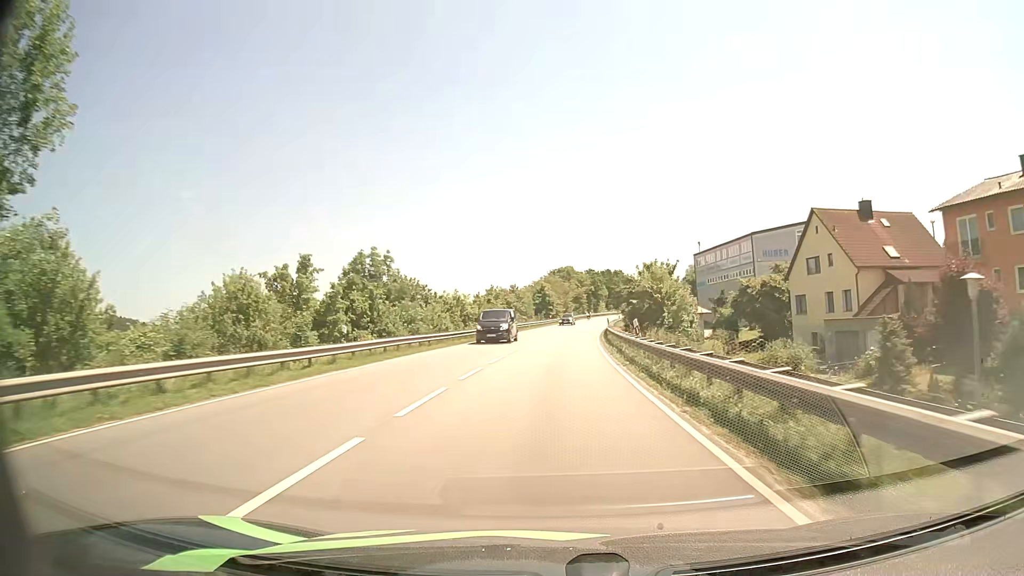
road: primary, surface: asphalt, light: Day
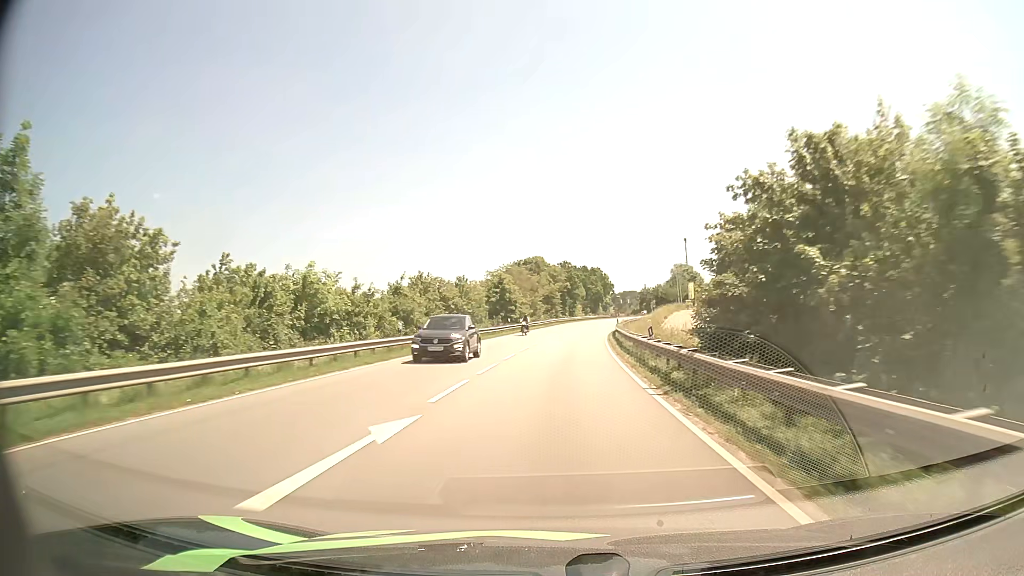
(+0.8, +34.1) m; +3°
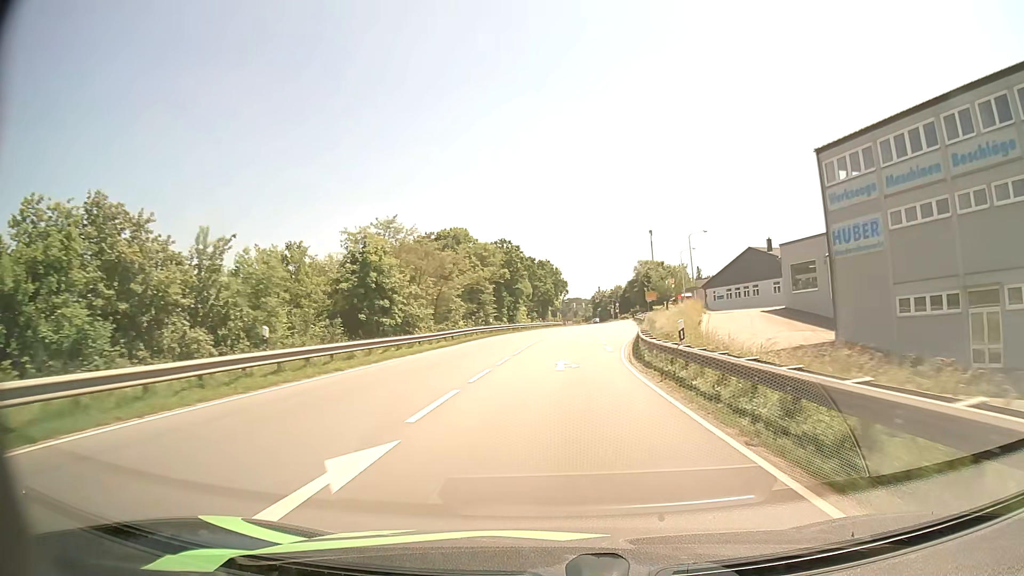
(+1.5, +43.9) m; +5°
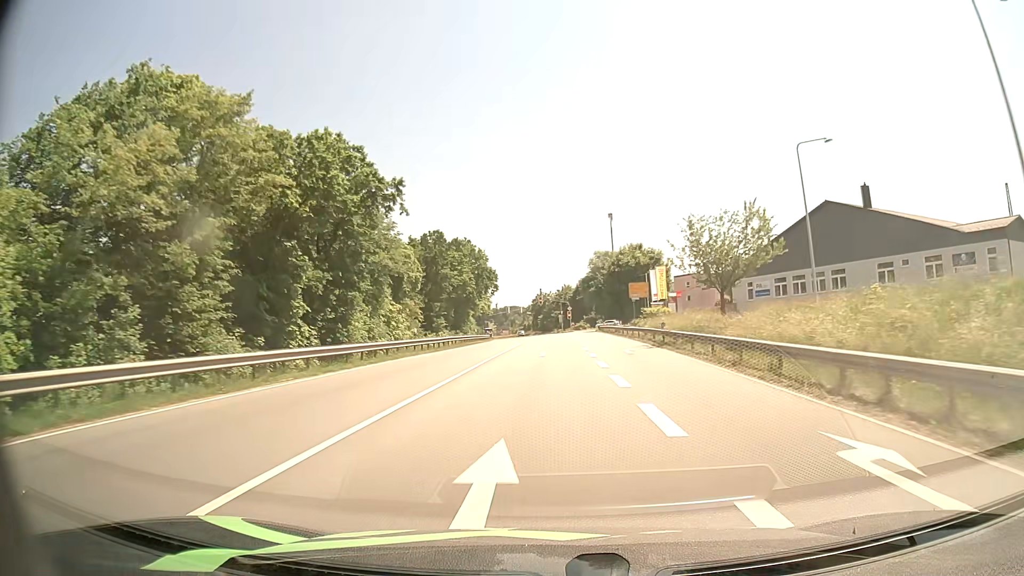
(+2.5, +51.1) m; +6°
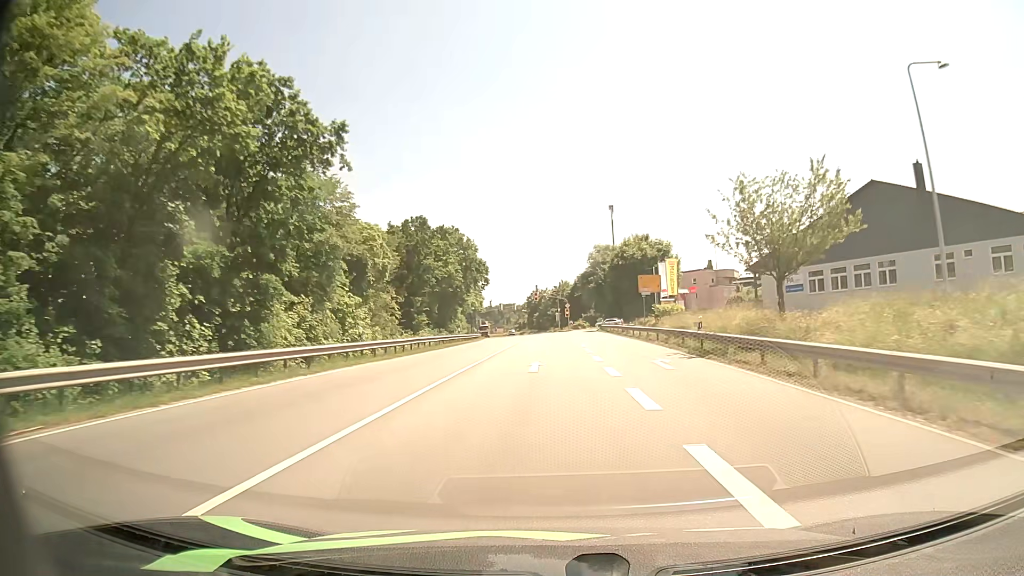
(0.0, +9.8) m; 0°
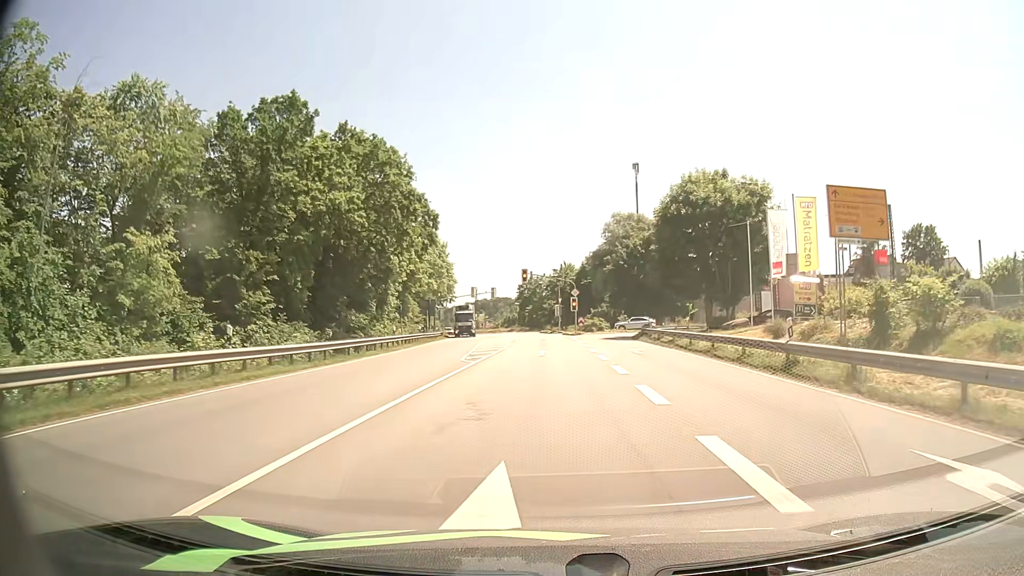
(+0.2, +41.0) m; 0°
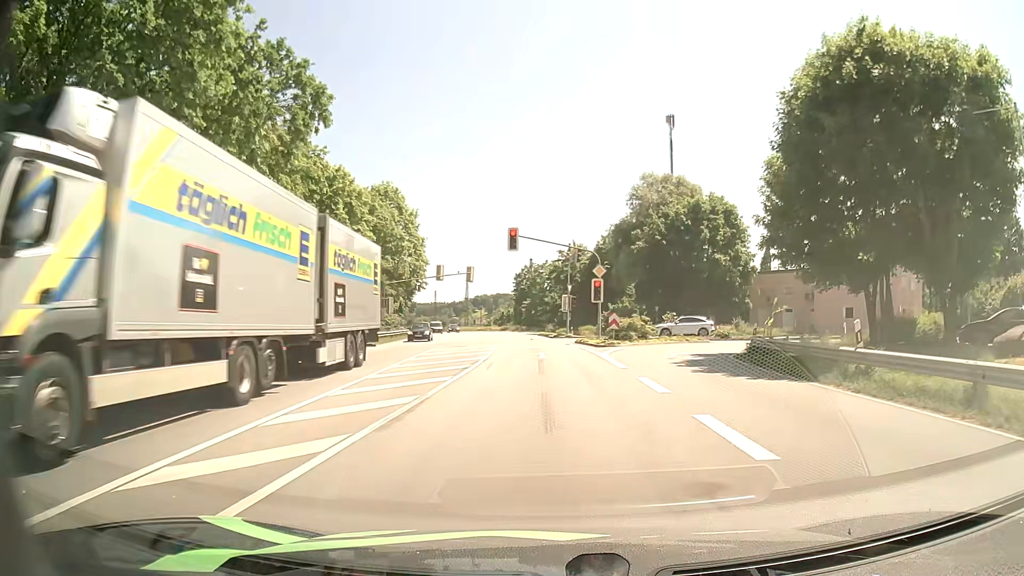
(-0.1, +27.6) m; 0°
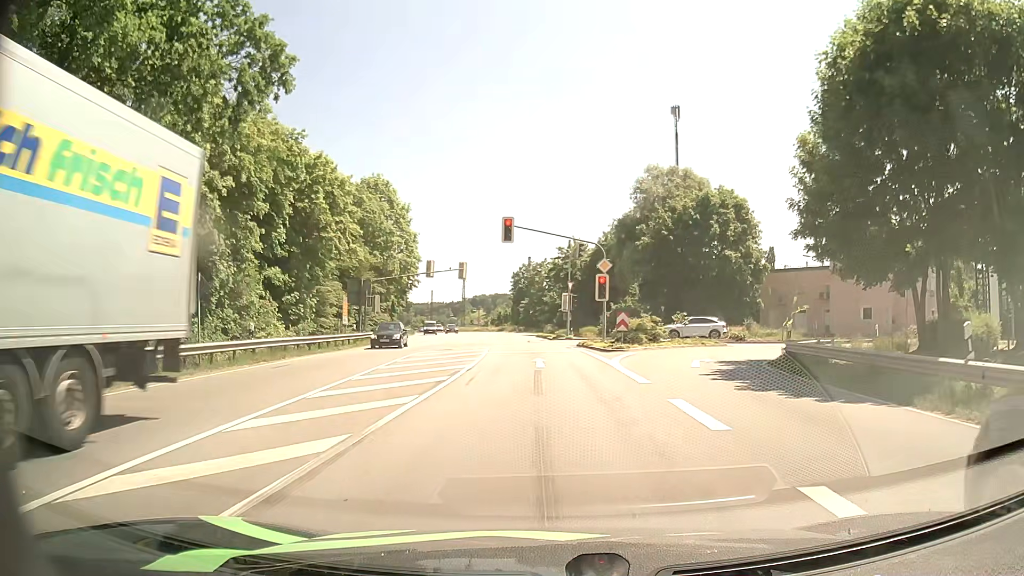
(0.0, +4.1) m; 0°
